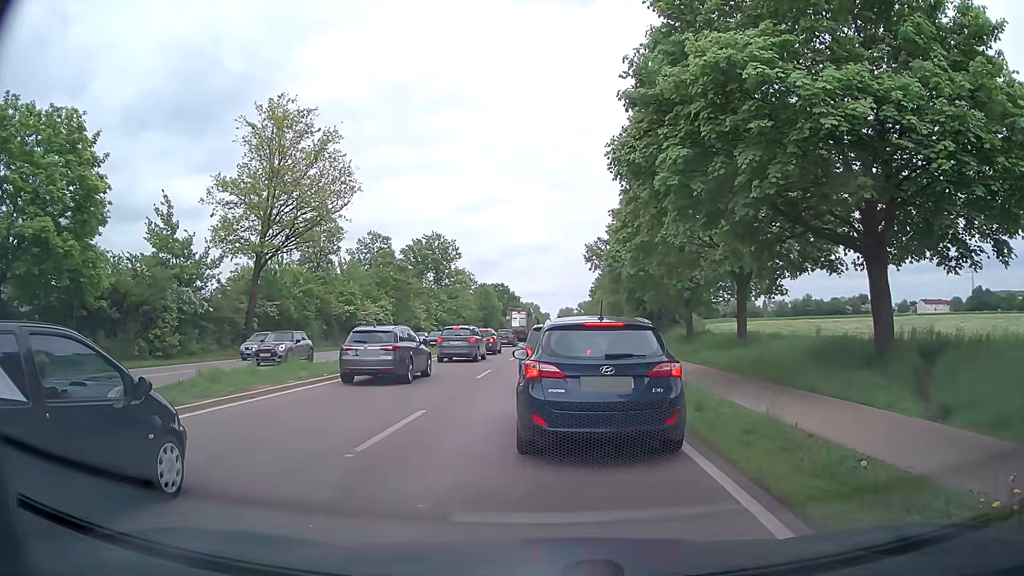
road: primary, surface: asphalt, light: Day
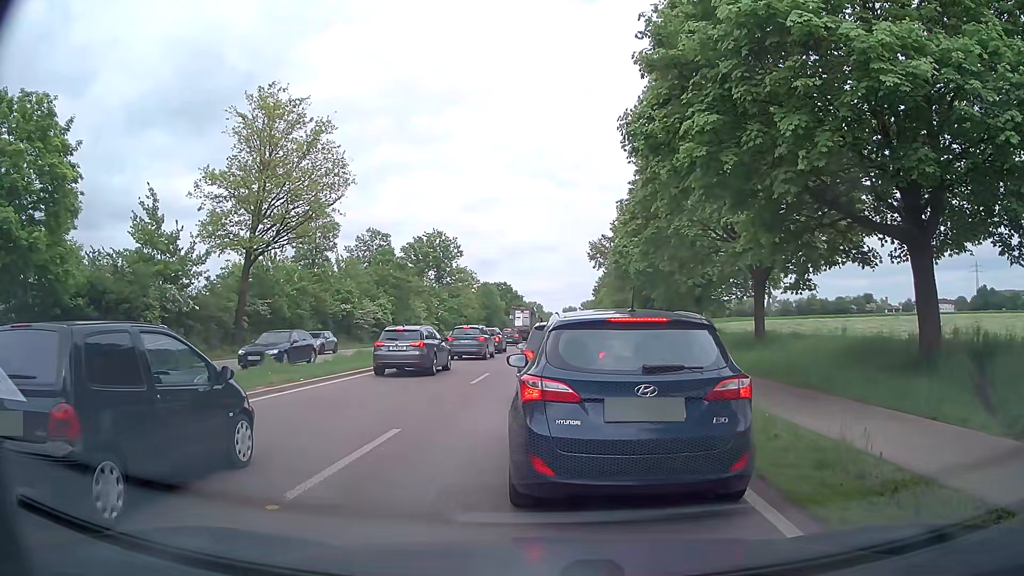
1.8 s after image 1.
(+0.1, +2.1) m; +2°
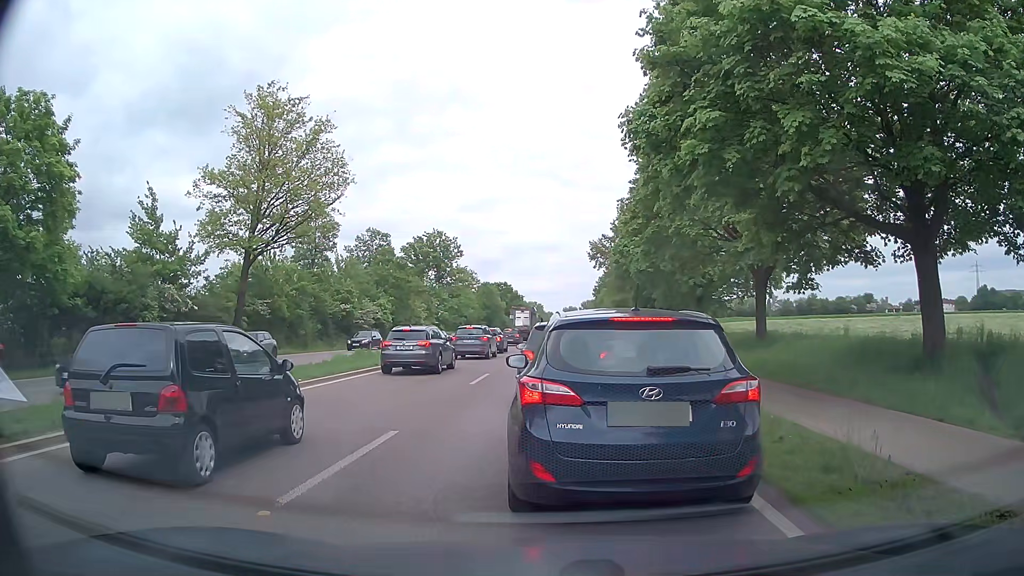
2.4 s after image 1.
(0.0, +0.2) m; 0°
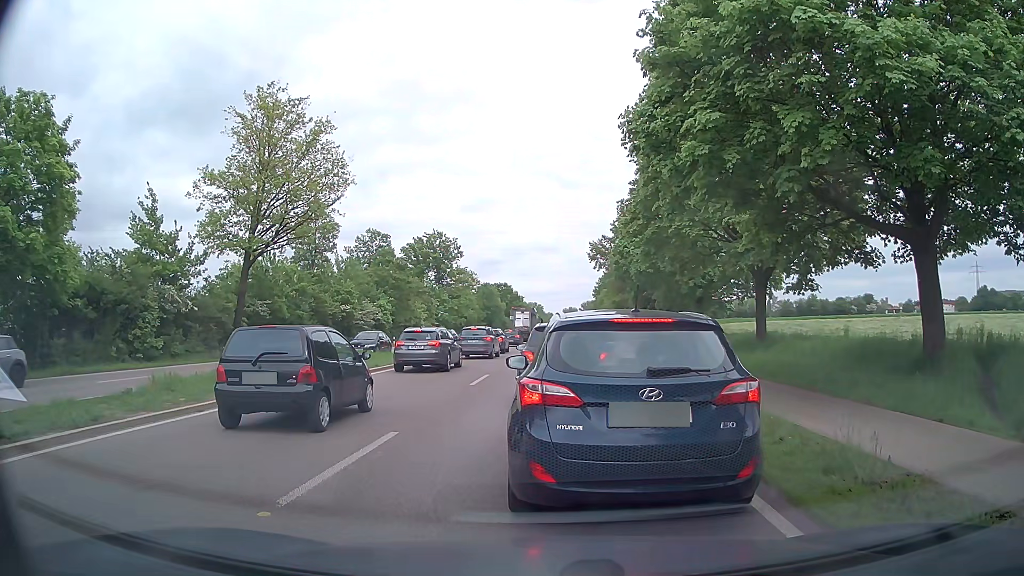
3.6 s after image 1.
(0.0, +0.1) m; 0°
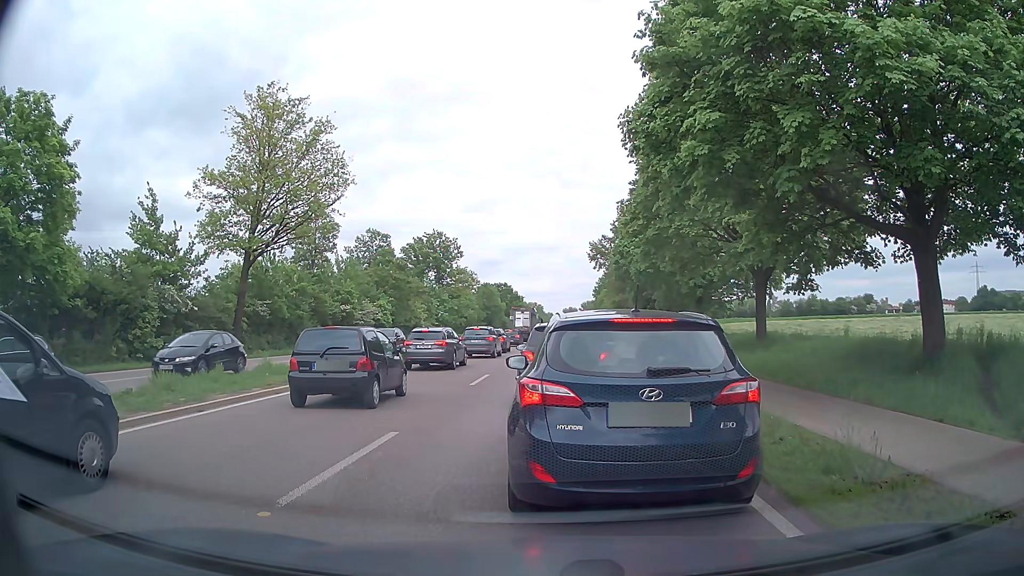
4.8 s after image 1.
(0.0, 0.0) m; 0°
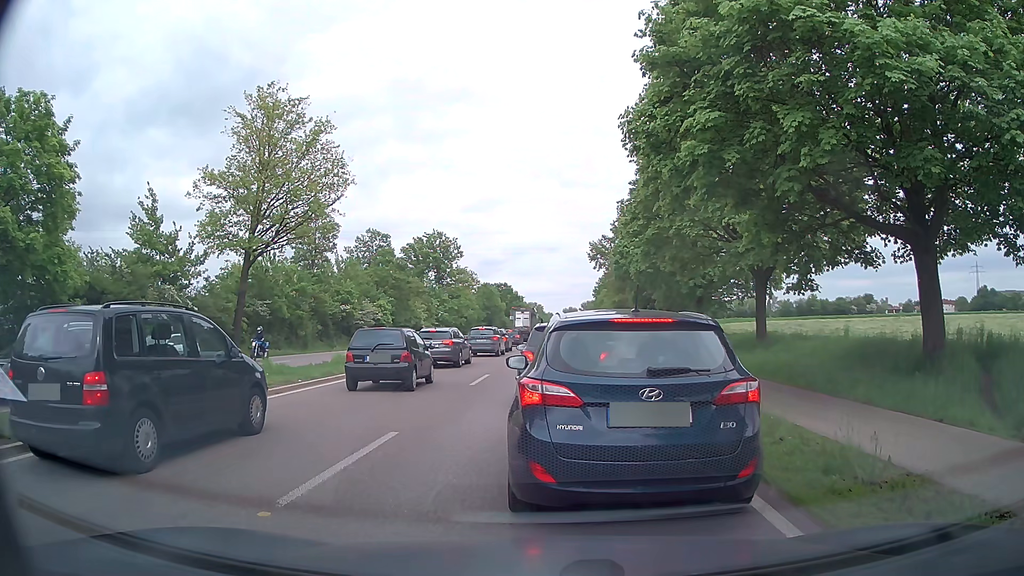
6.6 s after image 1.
(0.0, 0.0) m; 0°
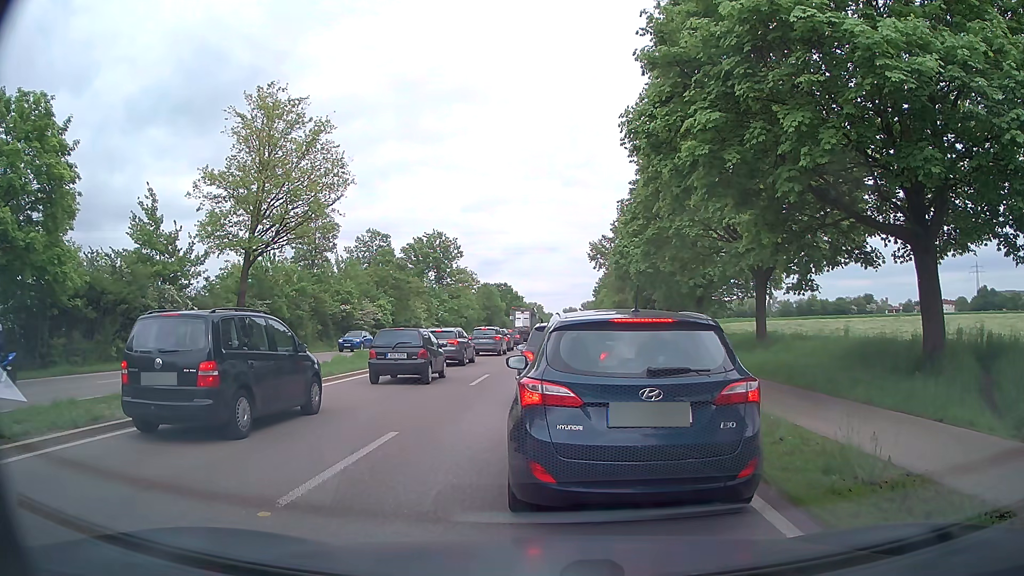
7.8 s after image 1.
(0.0, 0.0) m; 0°
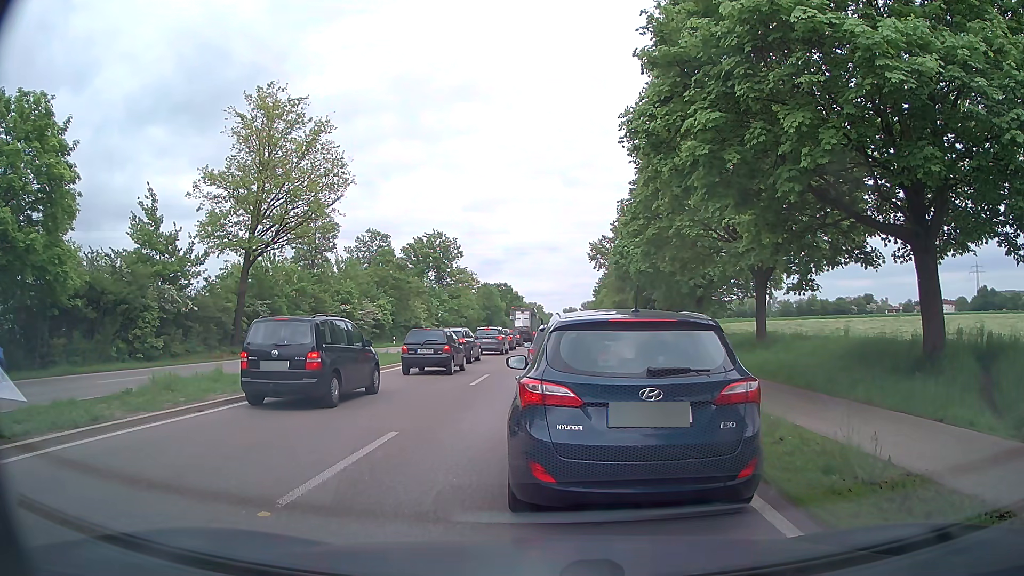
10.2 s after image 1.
(0.0, 0.0) m; 0°
